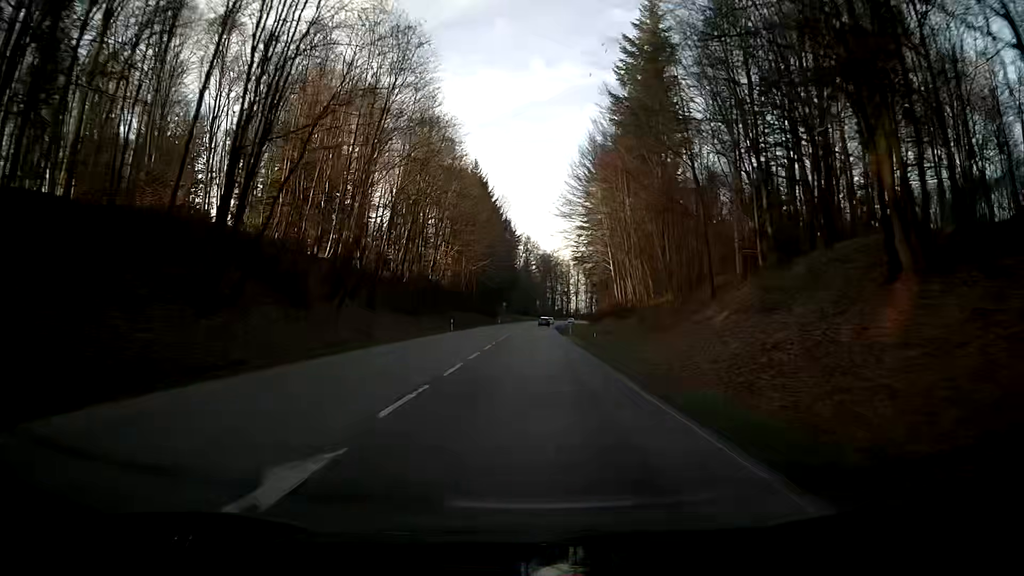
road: secondary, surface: asphalt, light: Day
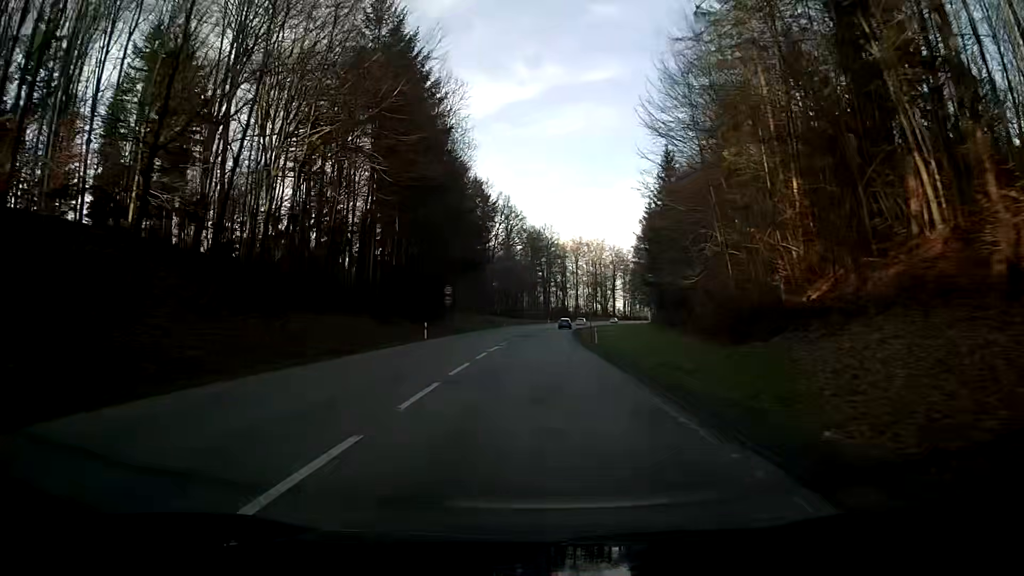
(+0.4, +71.1) m; +1°
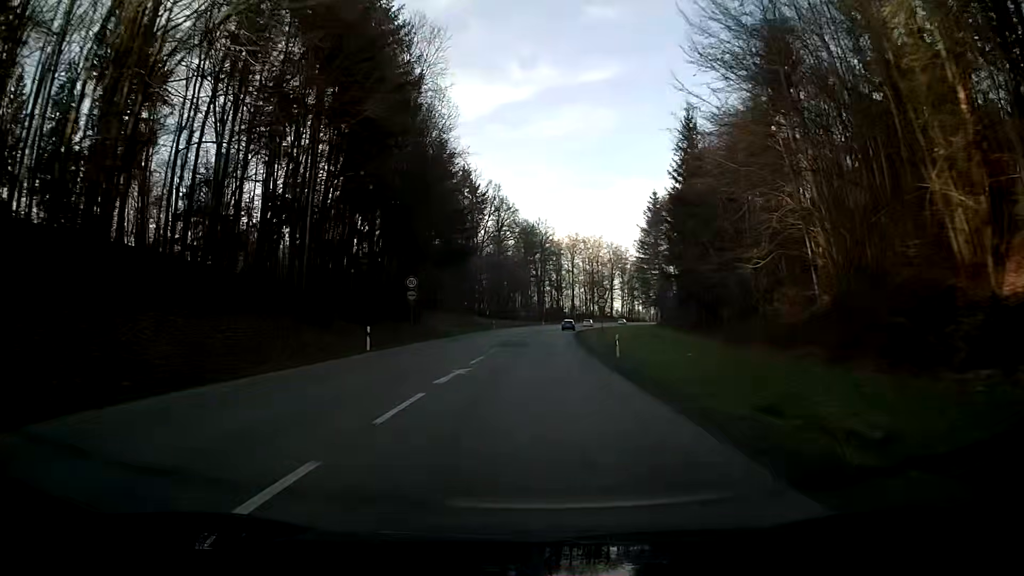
(+0.1, +13.4) m; +1°
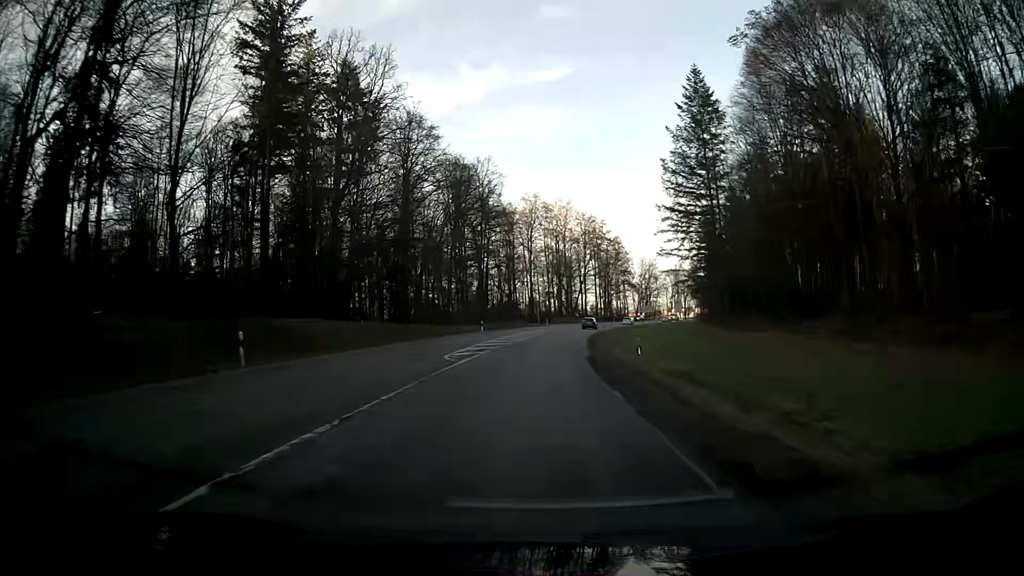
(+2.1, +65.0) m; +4°
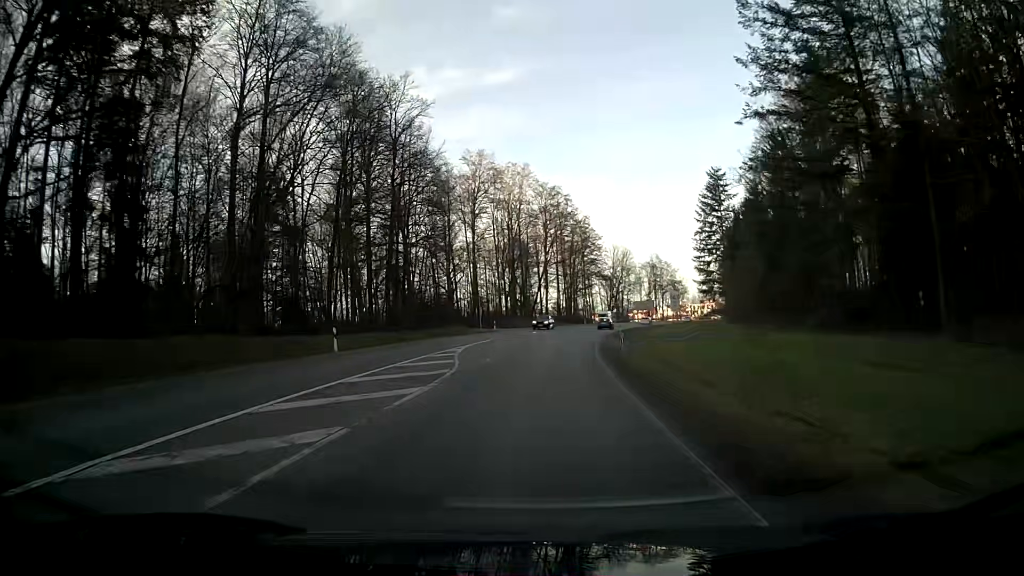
(+1.4, +38.1) m; +4°
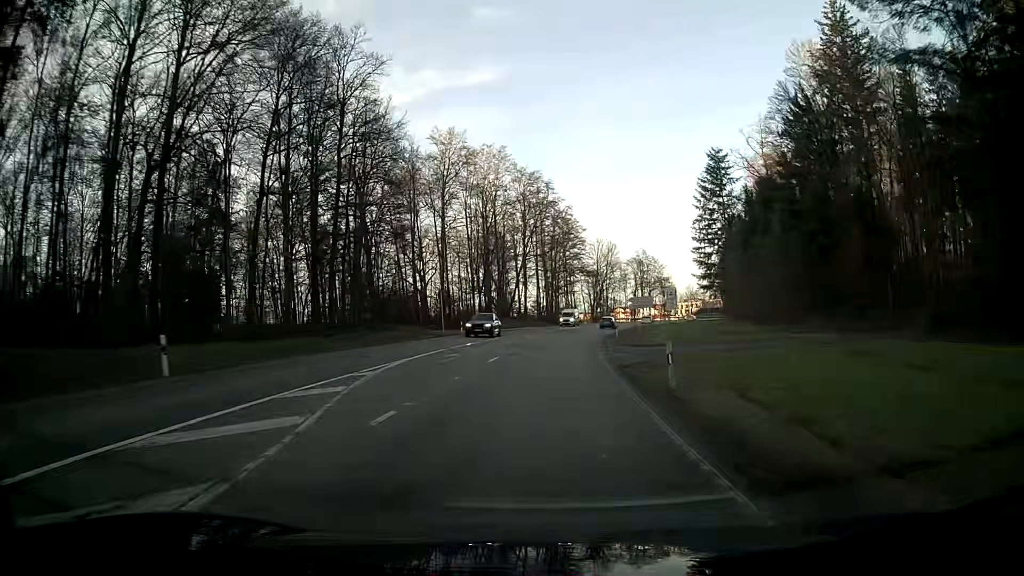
(+0.2, +12.6) m; +2°
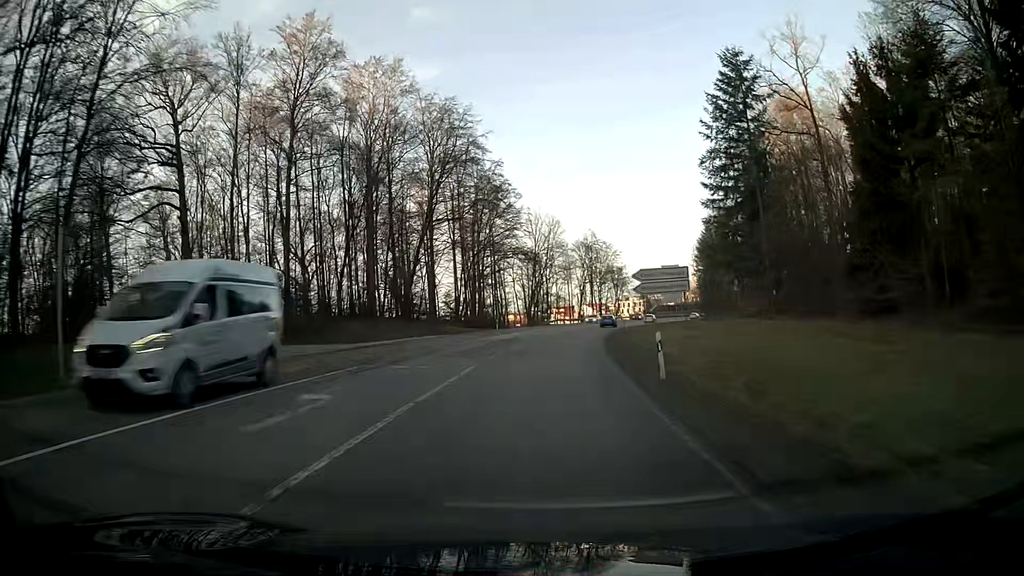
(+1.8, +37.6) m; +6°
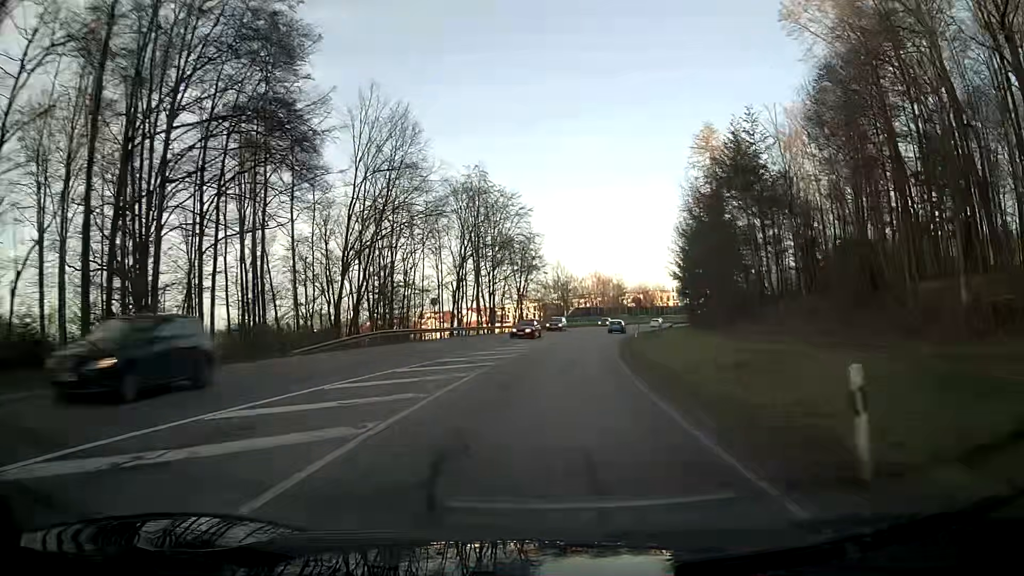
(+5.4, +62.4) m; +10°
